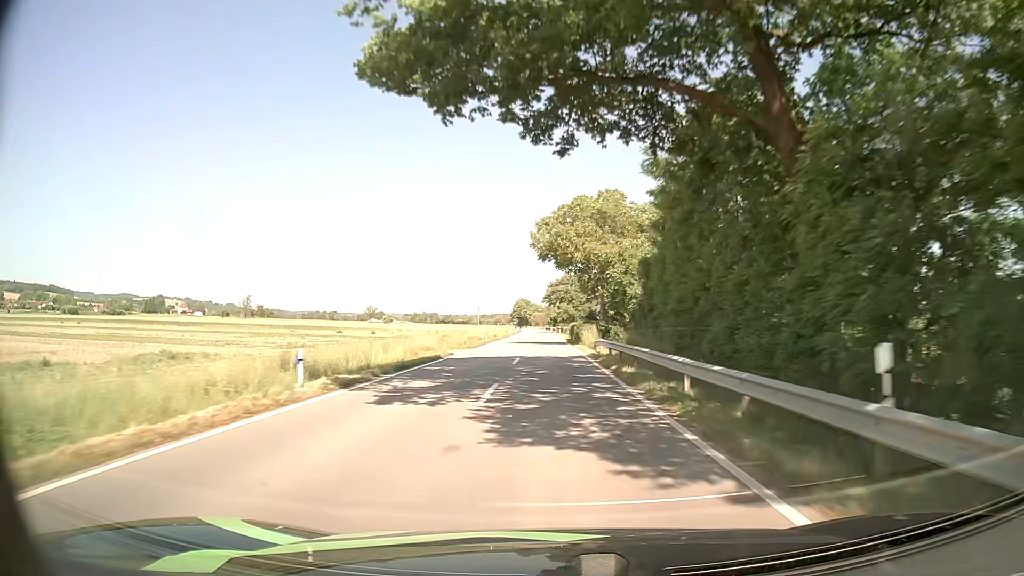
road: tertiary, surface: asphalt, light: Day
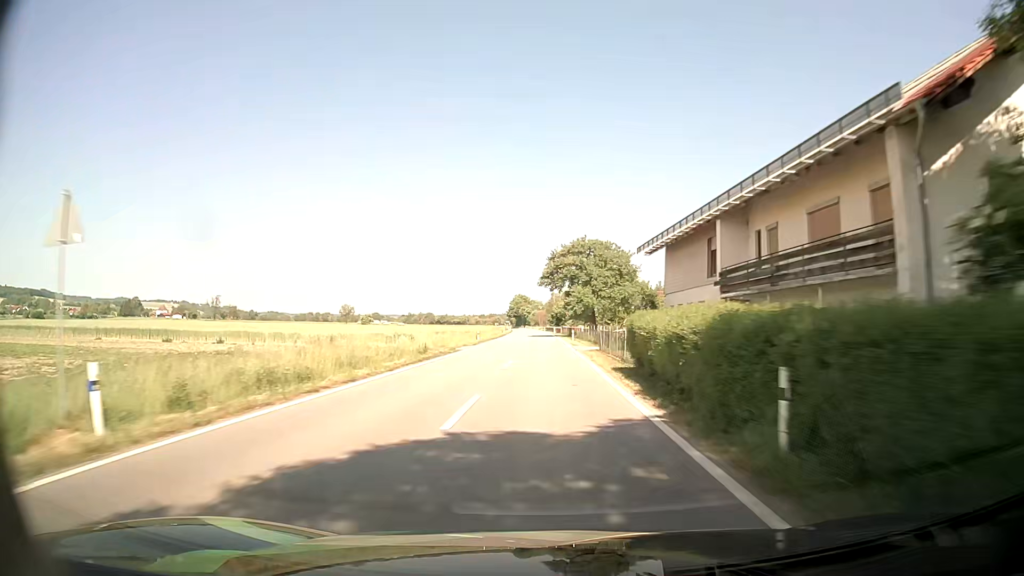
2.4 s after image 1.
(+0.1, +51.2) m; 0°
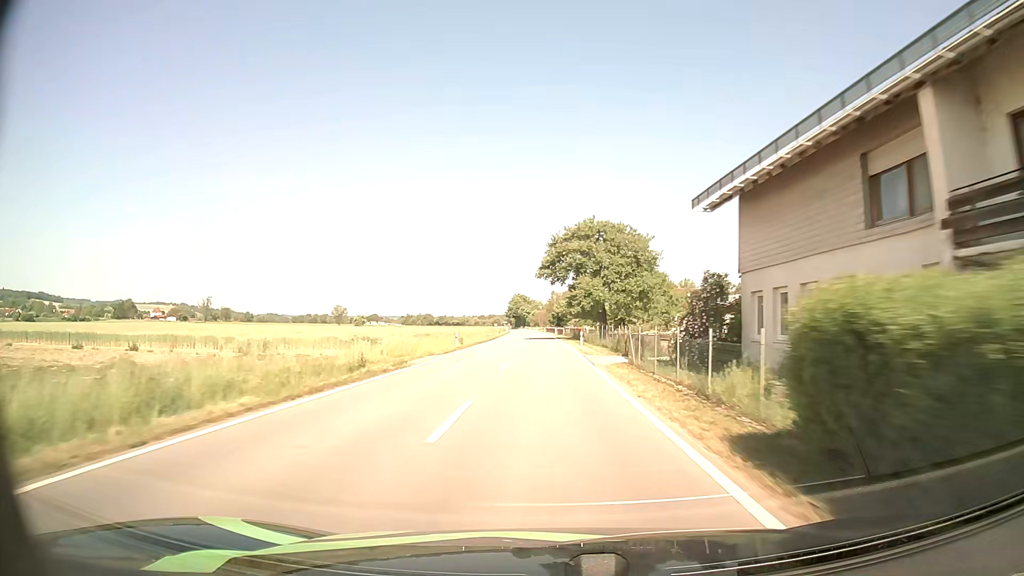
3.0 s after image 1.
(0.0, +13.1) m; -1°
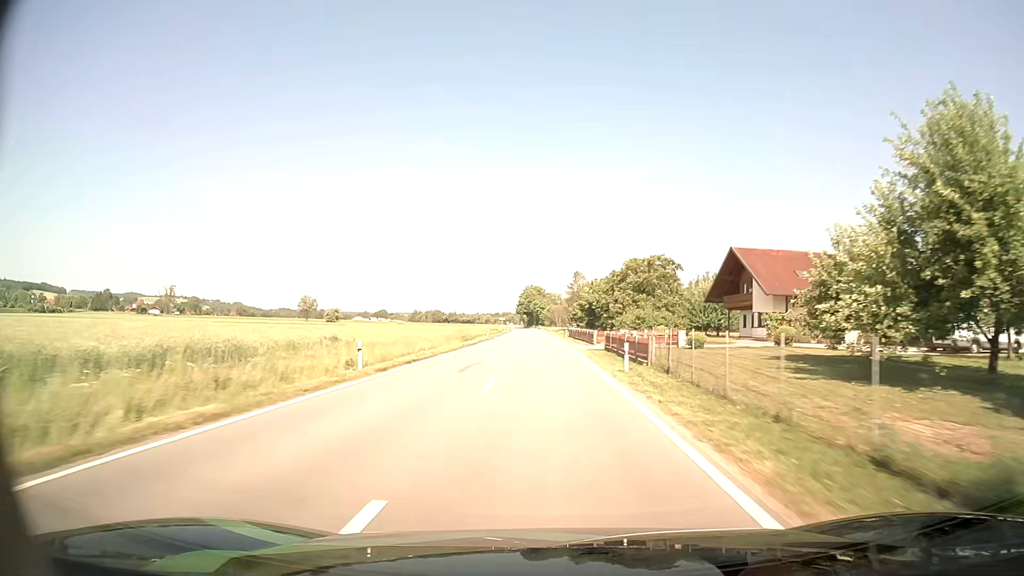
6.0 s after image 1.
(-0.3, +67.0) m; -1°
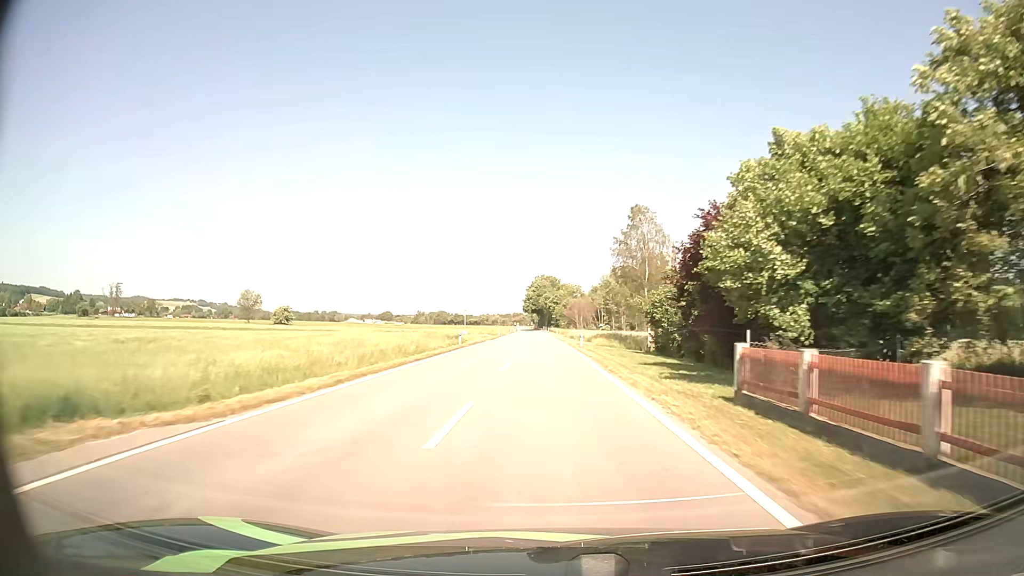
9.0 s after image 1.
(-0.9, +65.7) m; -1°
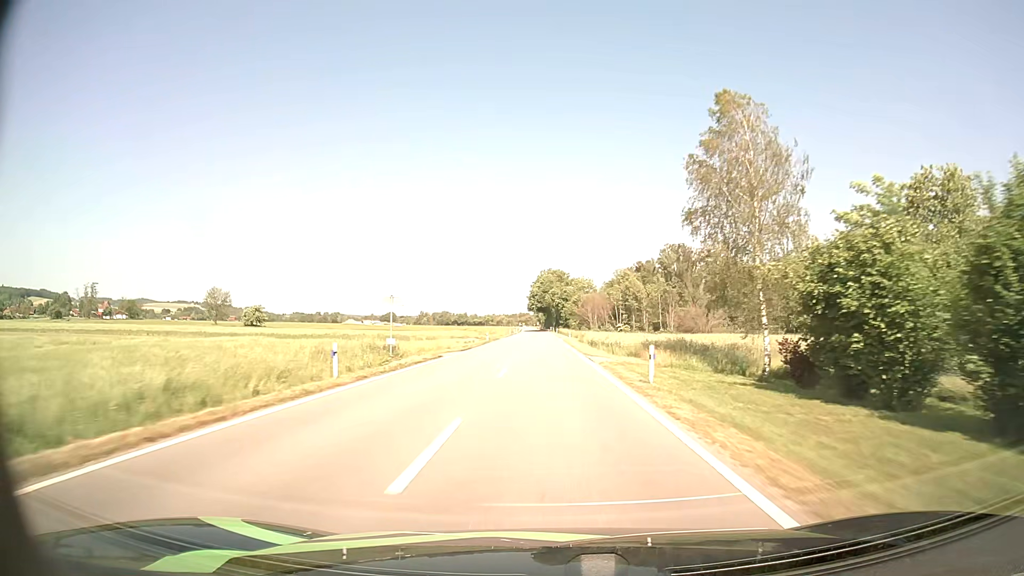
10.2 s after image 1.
(-0.2, +26.0) m; -1°
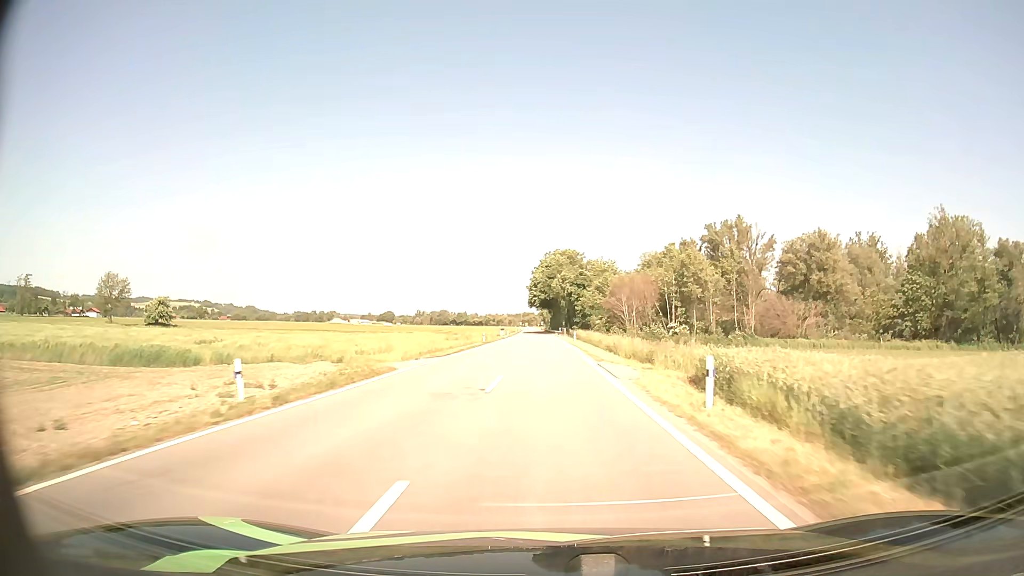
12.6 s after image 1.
(-0.3, +51.9) m; 0°
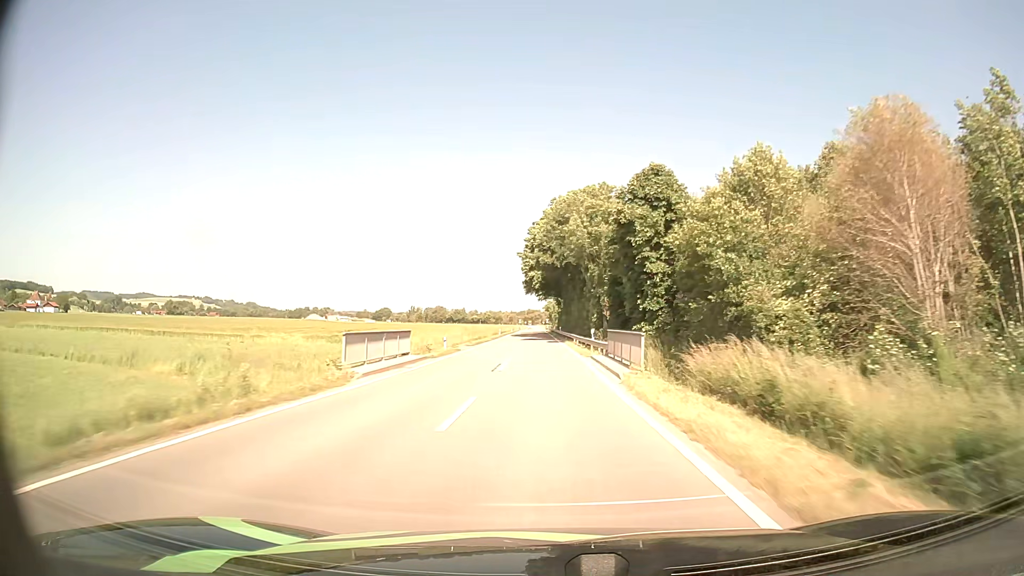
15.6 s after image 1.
(-0.2, +65.1) m; -1°
(0, +10) (0, +20) (0, +30) (0, +40) (0, +50) (-1, +60) (-1, +70) (-1, +80) (-1, +90) (-1, +100) m
